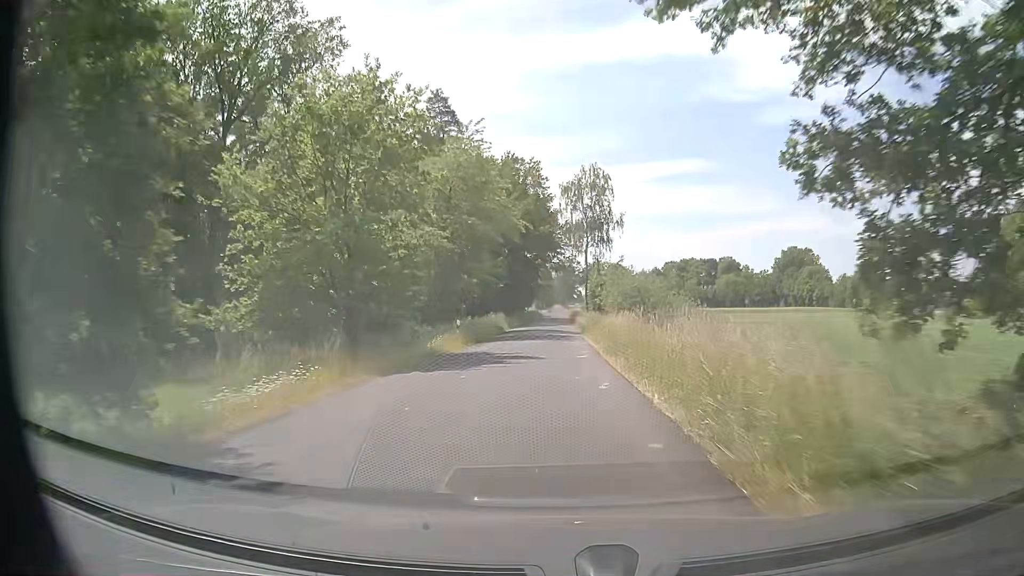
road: secondary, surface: asphalt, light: Day
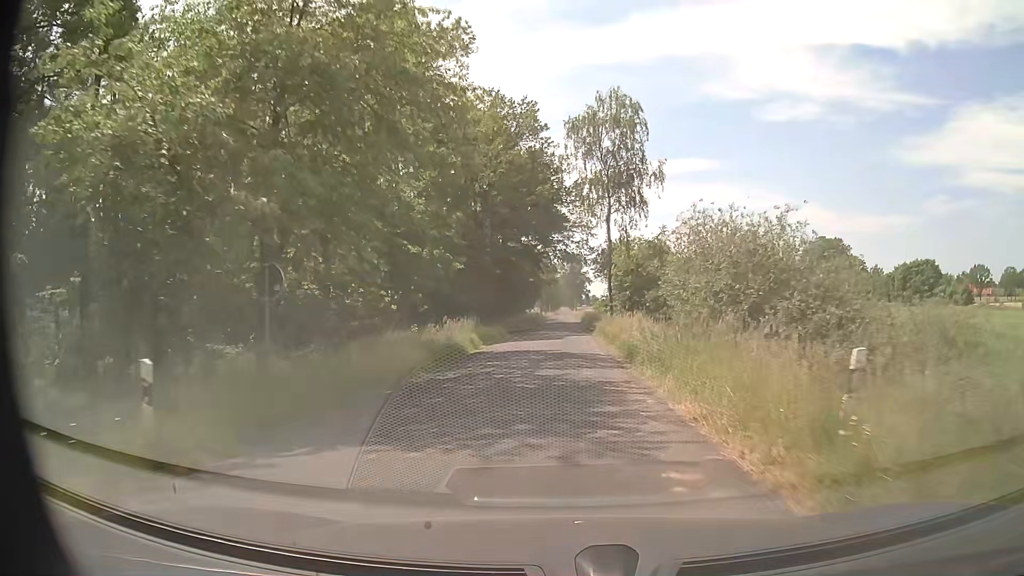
(+0.1, +24.3) m; 0°
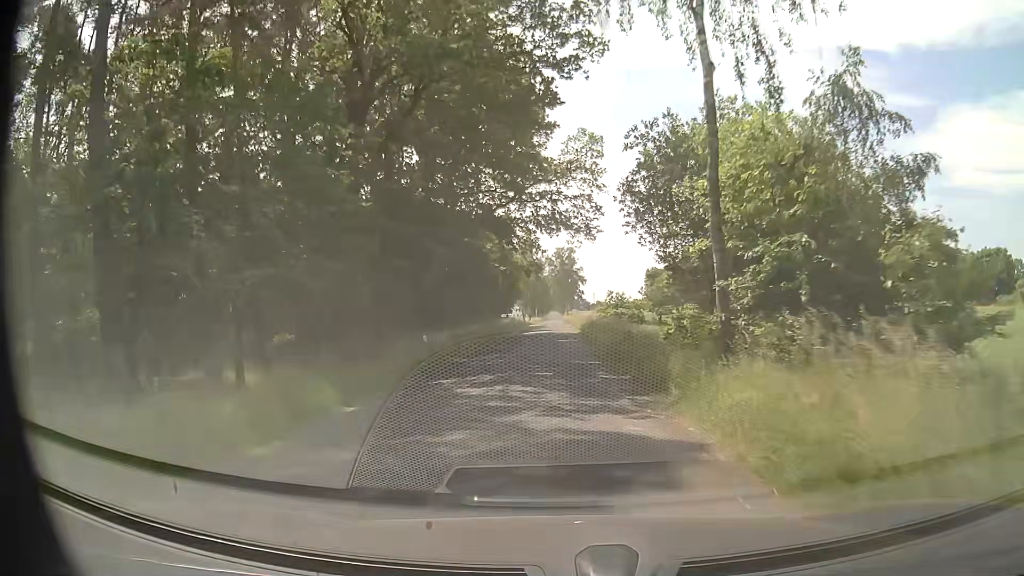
(+0.4, +32.6) m; +2°
(0, +10) (0, +20) (0, +30) (0, +40) (0, +50) (-1, +60) (-1, +70) (-1, +80) (-1, +90) (-1, +100) m
